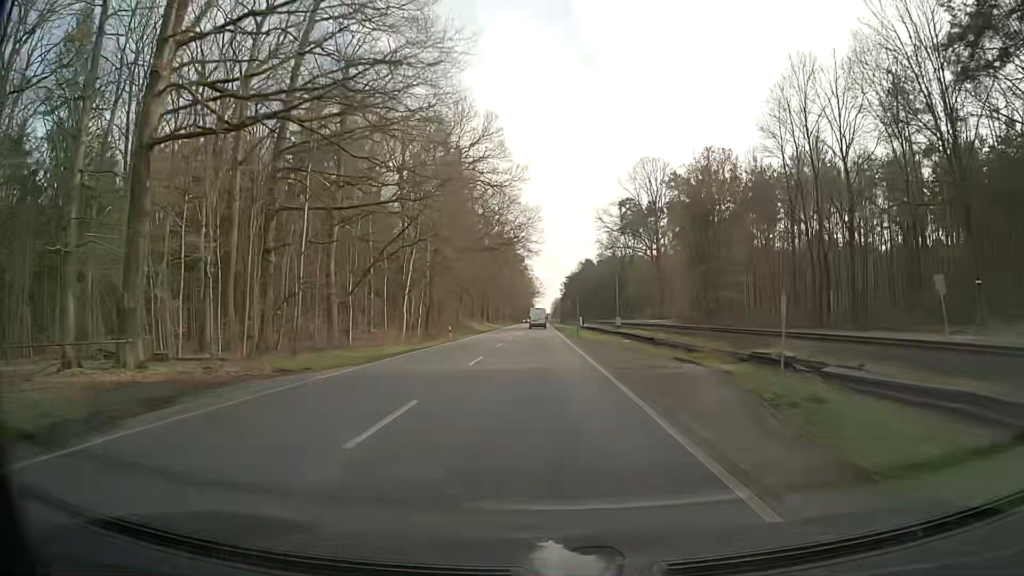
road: primary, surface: asphalt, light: Day
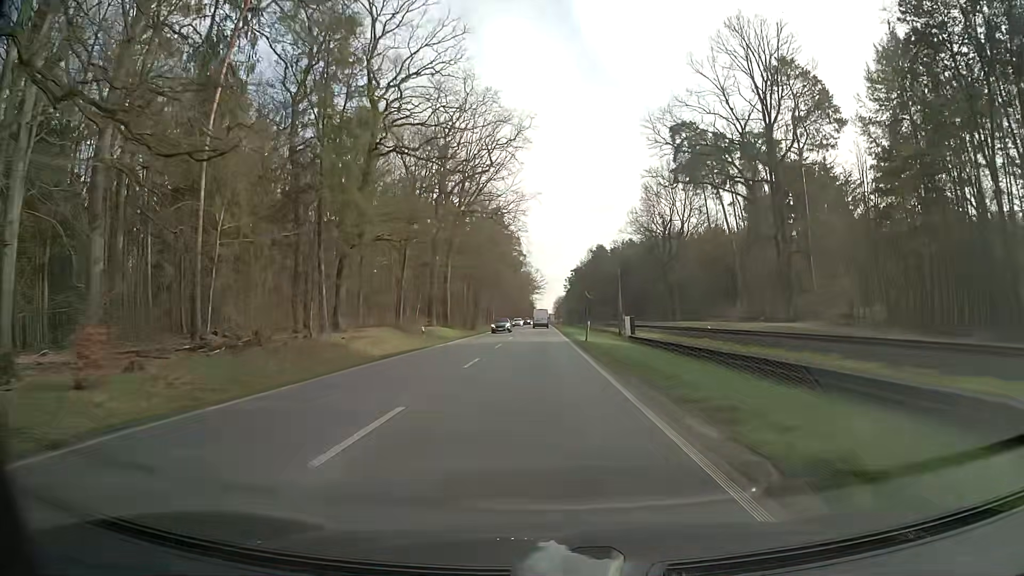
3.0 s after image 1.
(+0.2, +61.4) m; 0°
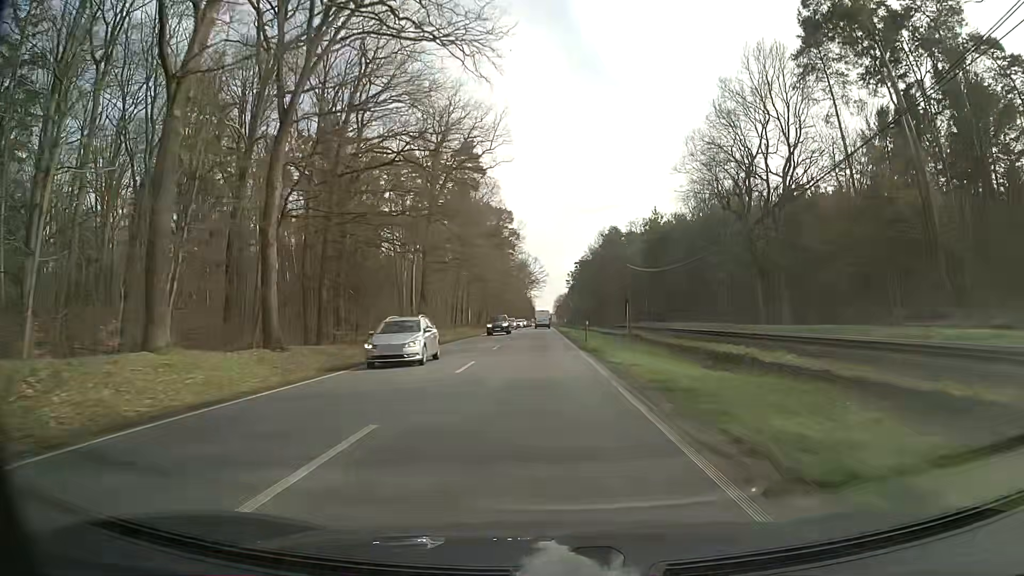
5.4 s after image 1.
(+0.2, +50.1) m; 0°
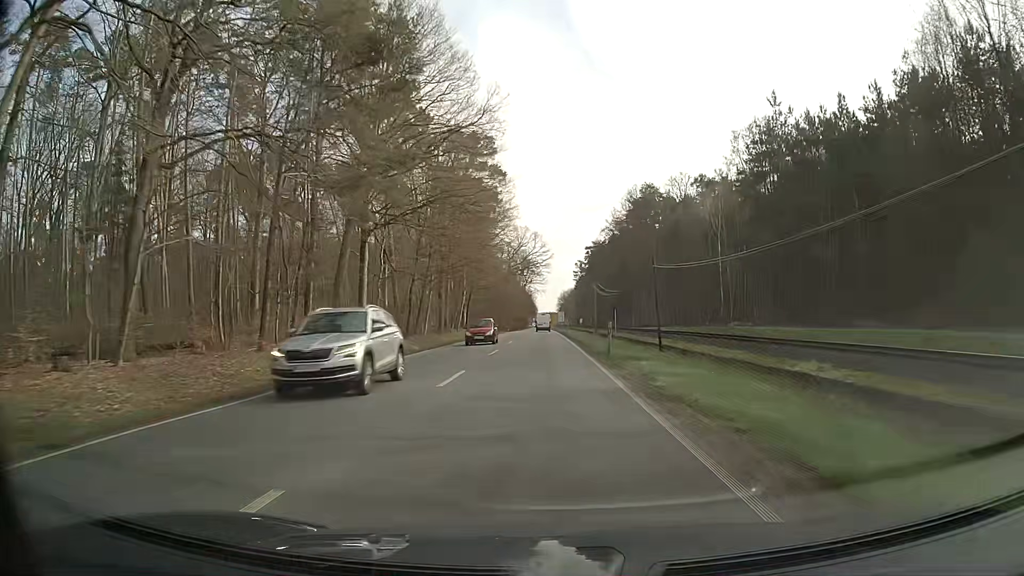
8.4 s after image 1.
(0.0, +63.8) m; 0°
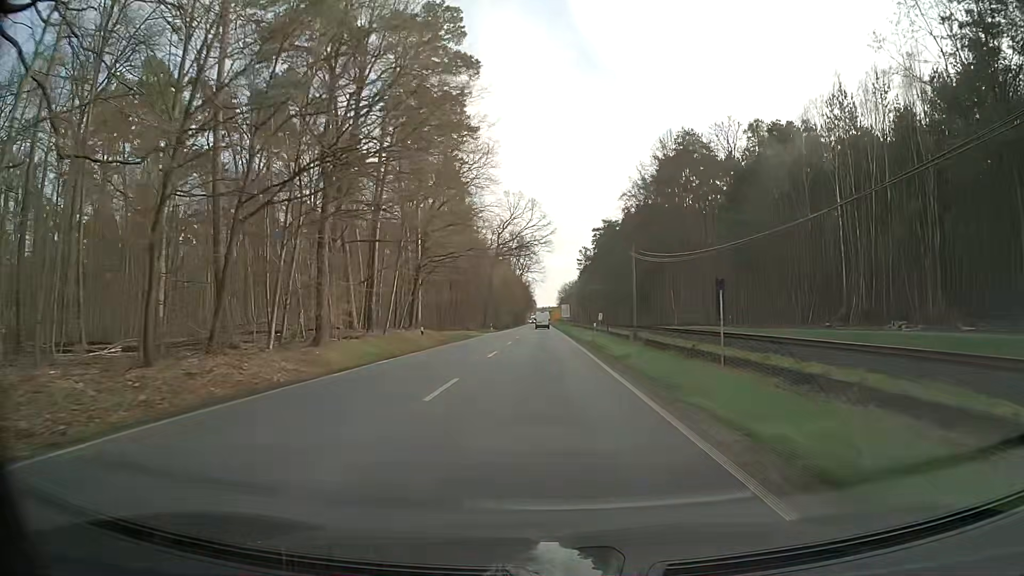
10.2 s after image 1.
(-0.1, +38.6) m; 0°
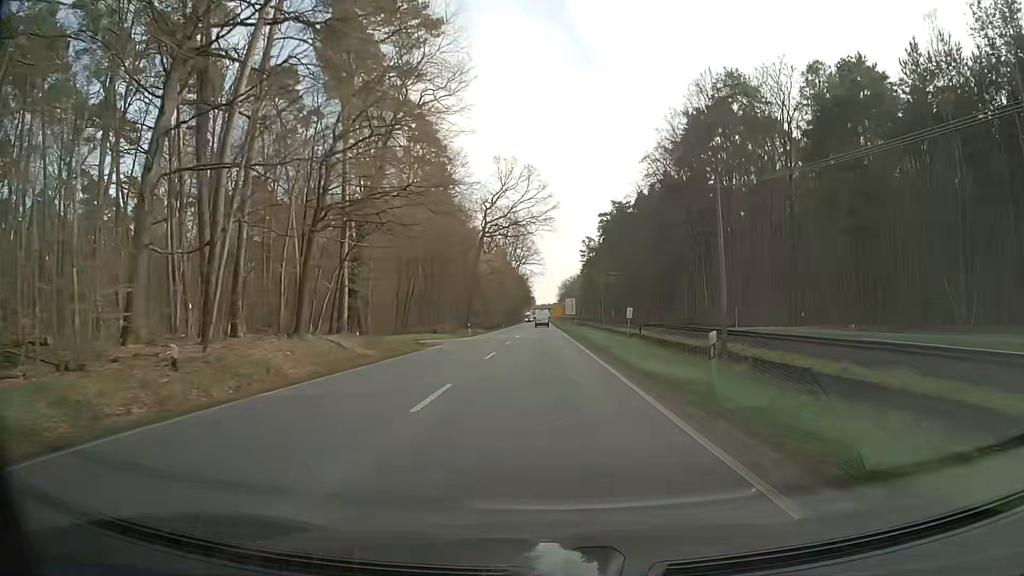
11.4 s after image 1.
(0.0, +25.4) m; 0°
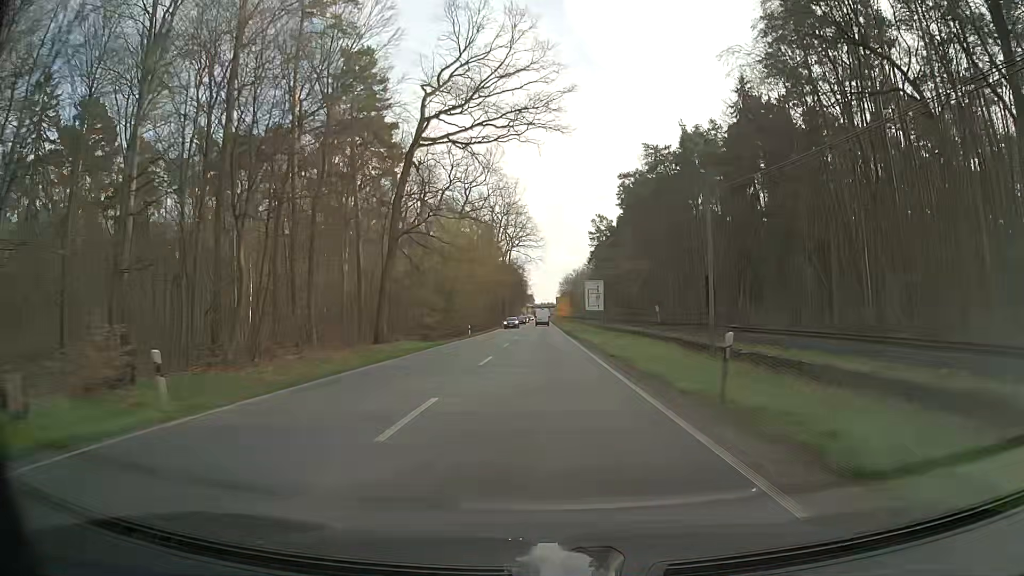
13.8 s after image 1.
(0.0, +50.5) m; 0°
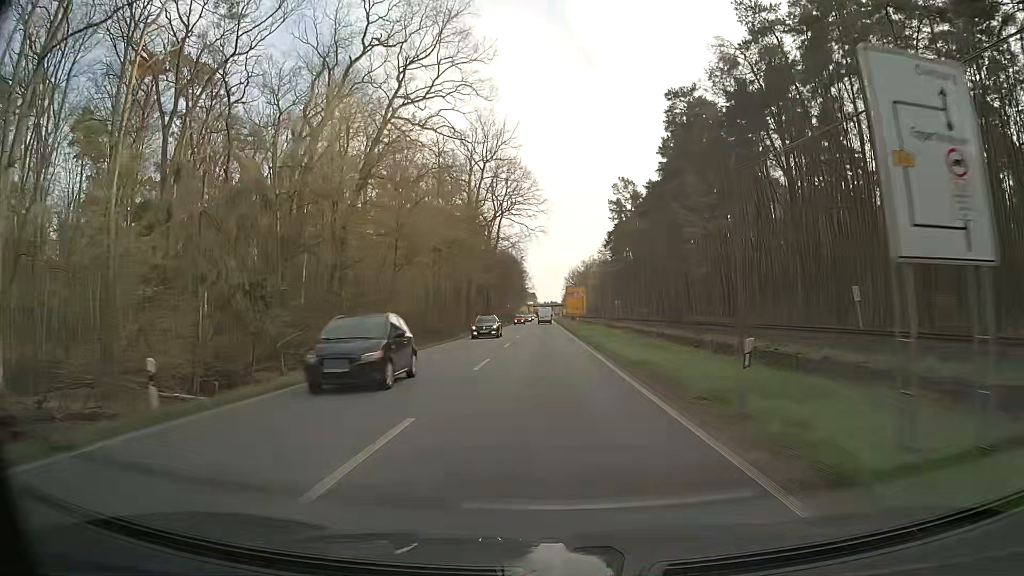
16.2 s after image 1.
(+0.4, +50.8) m; 0°
